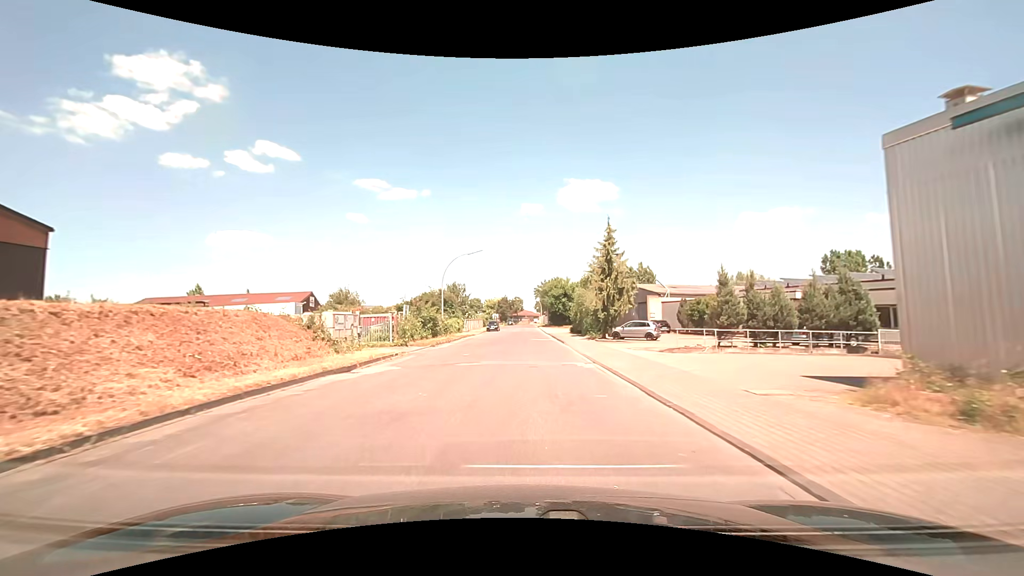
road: residential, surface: asphalt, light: Day
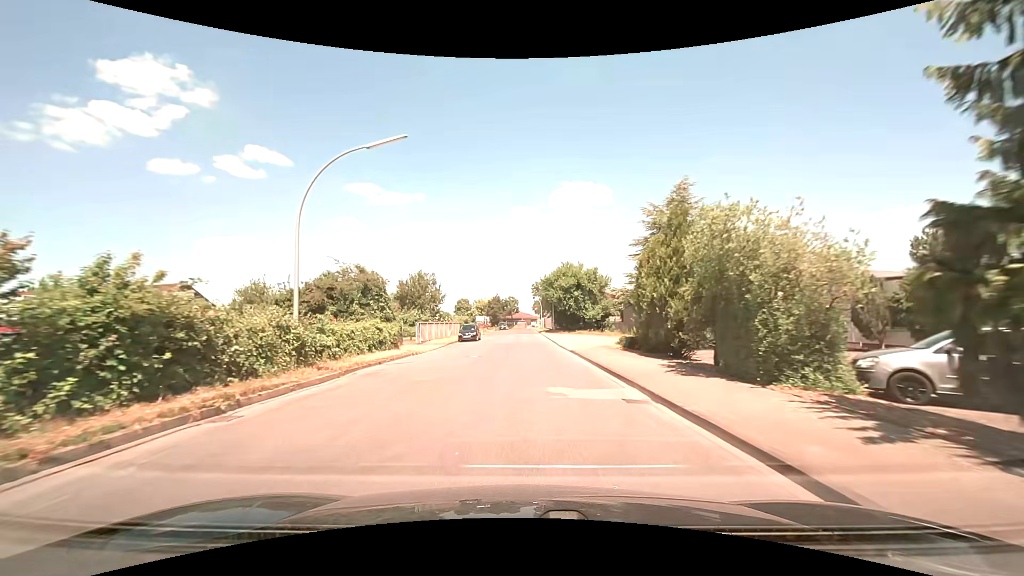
(-0.2, +29.1) m; 0°
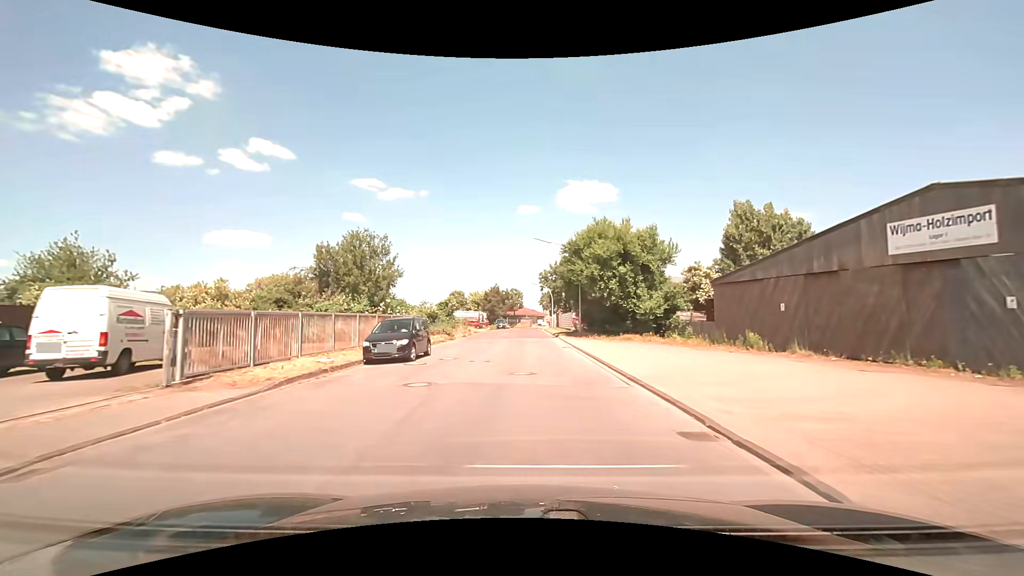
(-0.3, +28.1) m; -1°
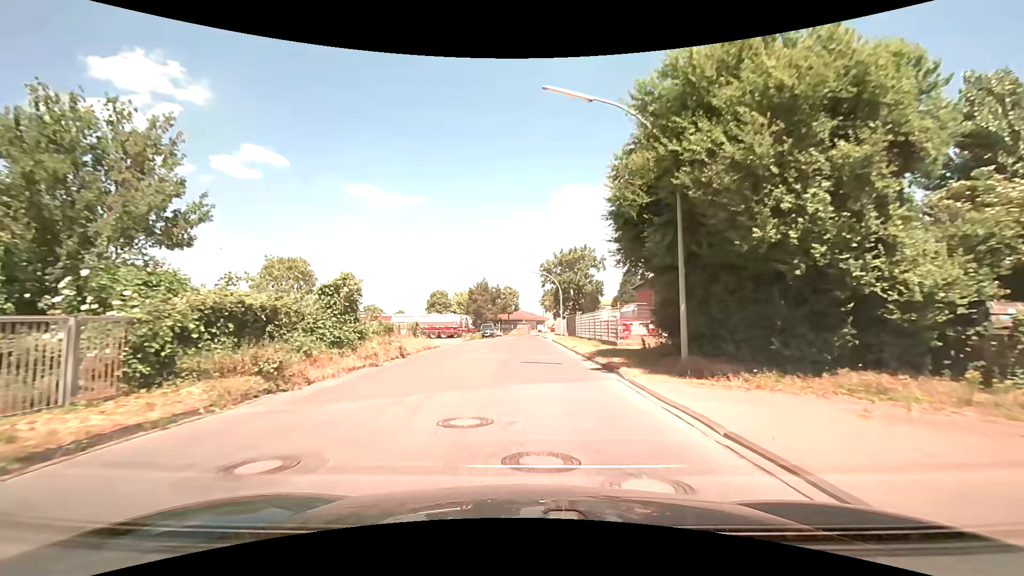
(+0.2, +26.9) m; 0°
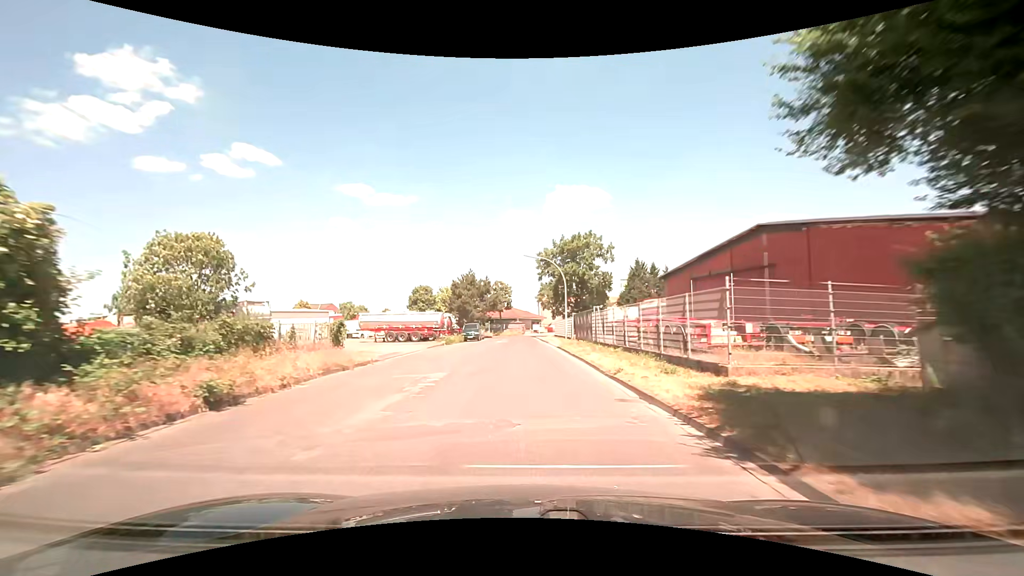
(+0.1, +13.9) m; 0°
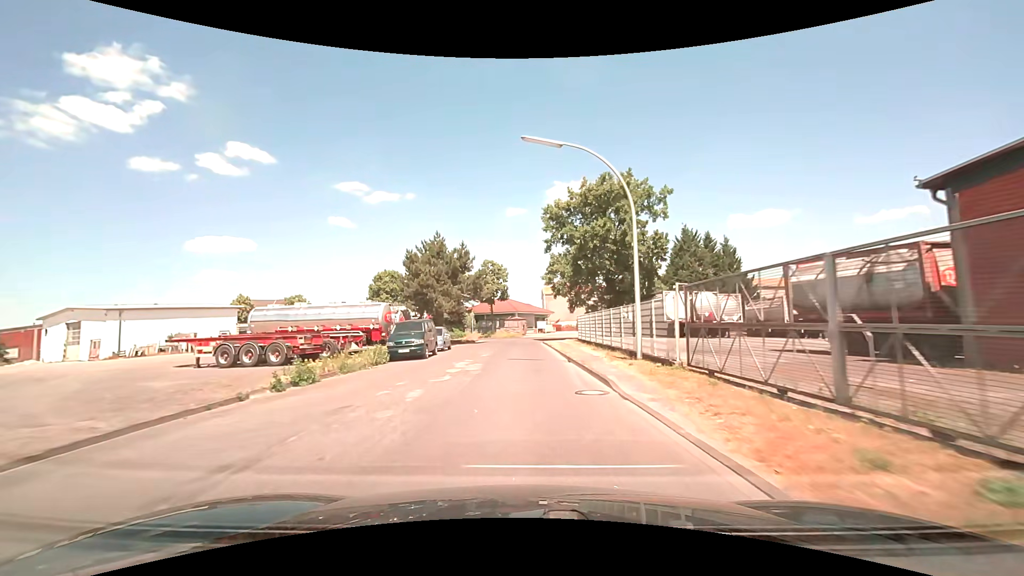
(+0.2, +28.6) m; 0°
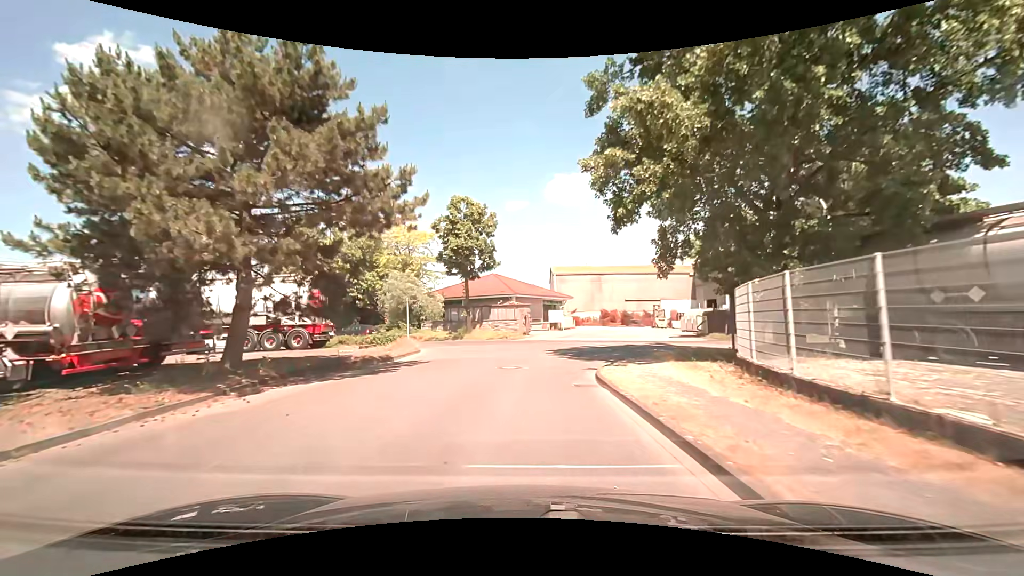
(+0.1, +32.0) m; 0°
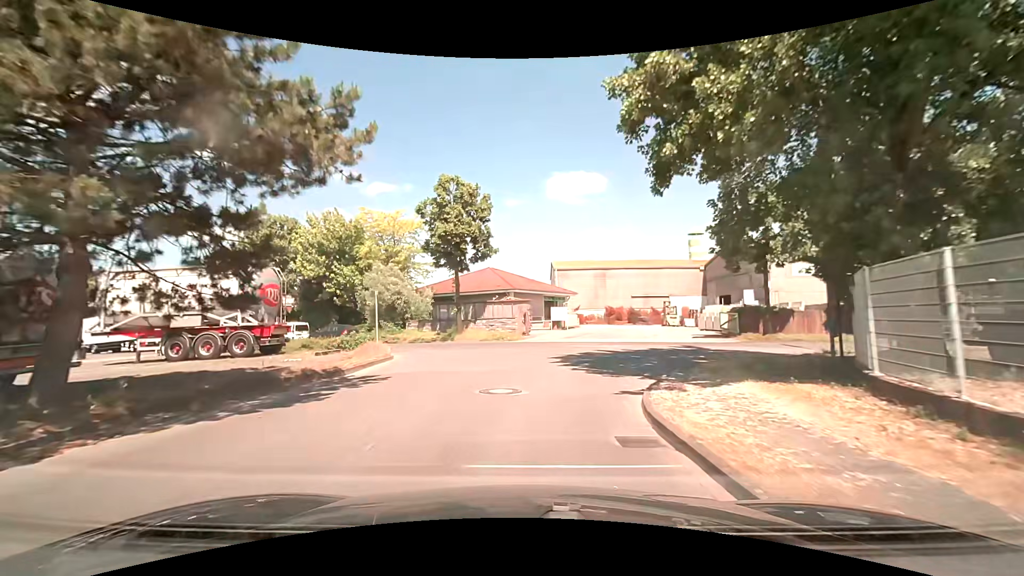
(0.0, +5.0) m; 0°
(0, +10) (+1, +20) (-4, +28) (-13, +34) (-21, +39) (-30, +44) (-39, +48) (-48, +53) (-56, +58) (-65, +63) m
